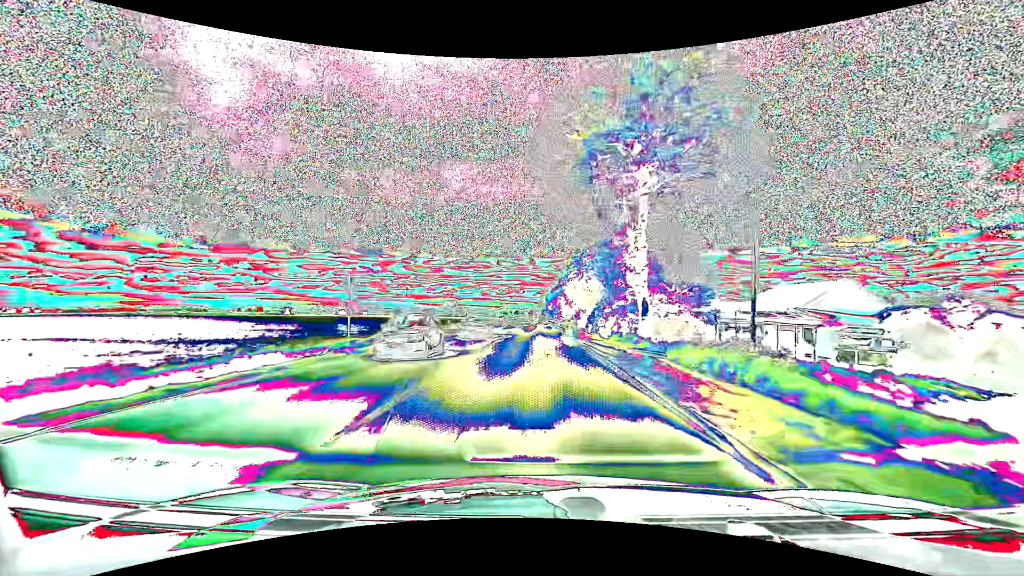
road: primary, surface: asphalt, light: Day
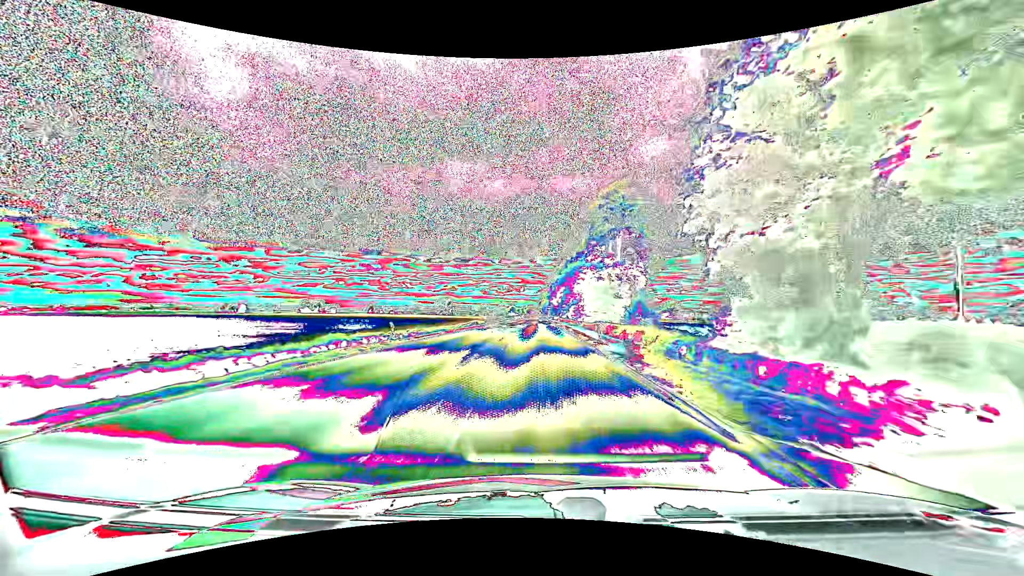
(+0.1, +65.3) m; 0°
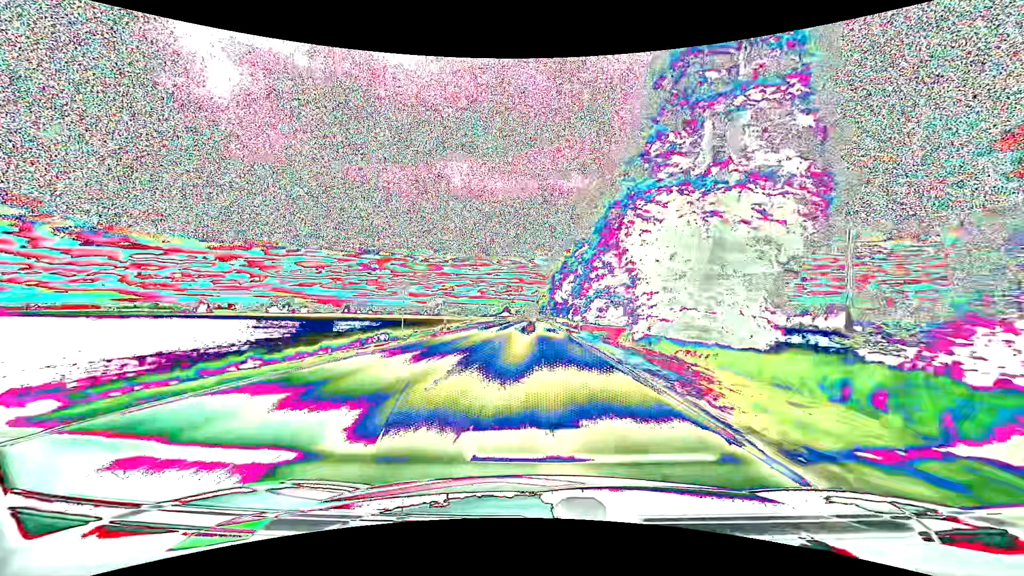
(0.0, +39.2) m; 0°
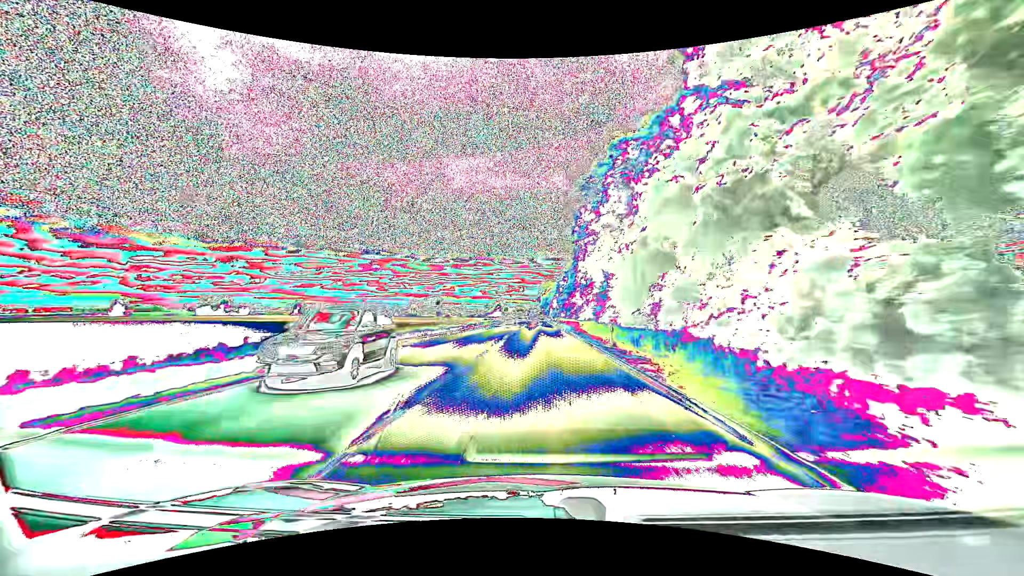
(-0.2, +65.6) m; 0°
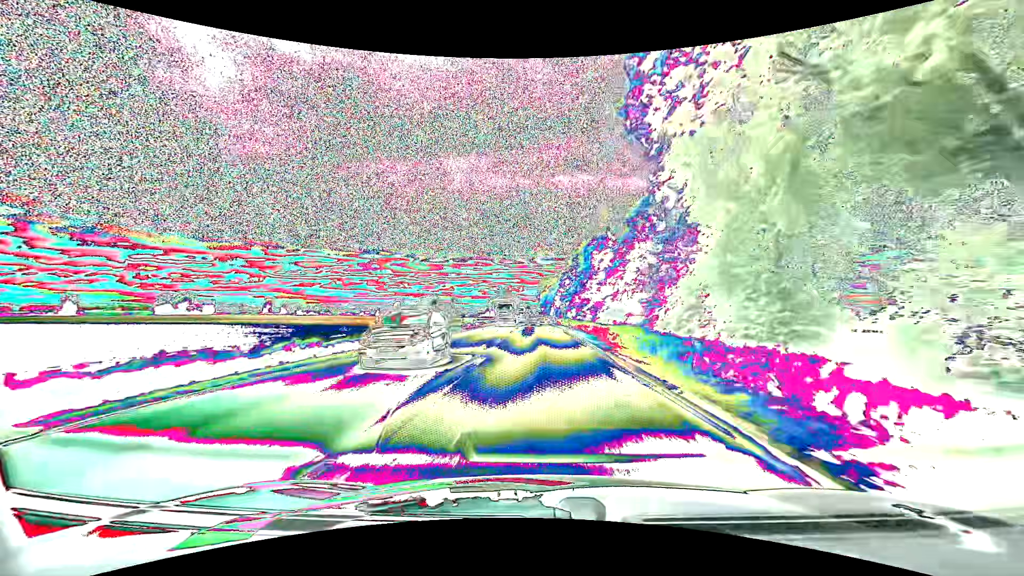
(+0.1, +26.3) m; 0°
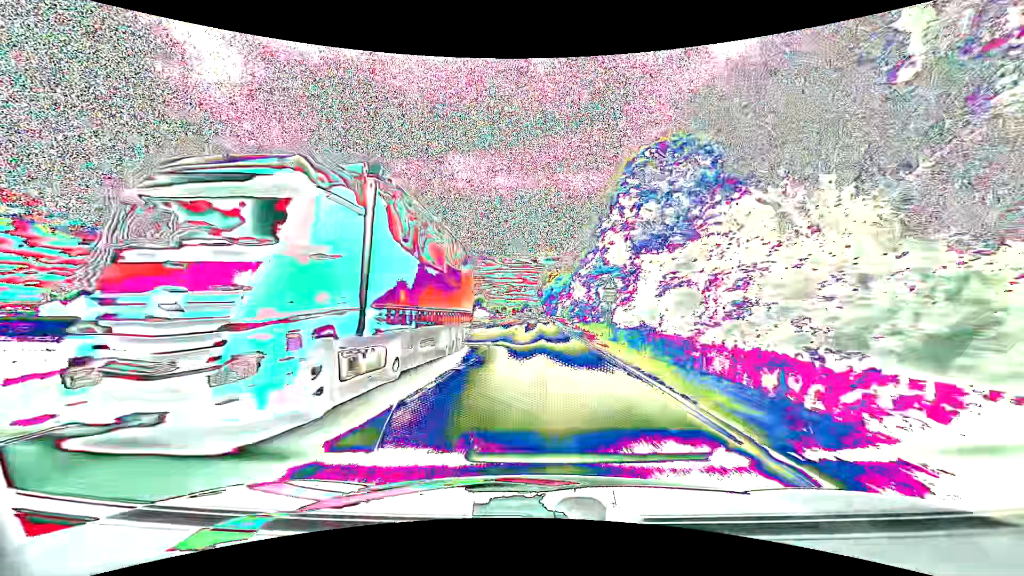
(+0.2, +53.0) m; 0°
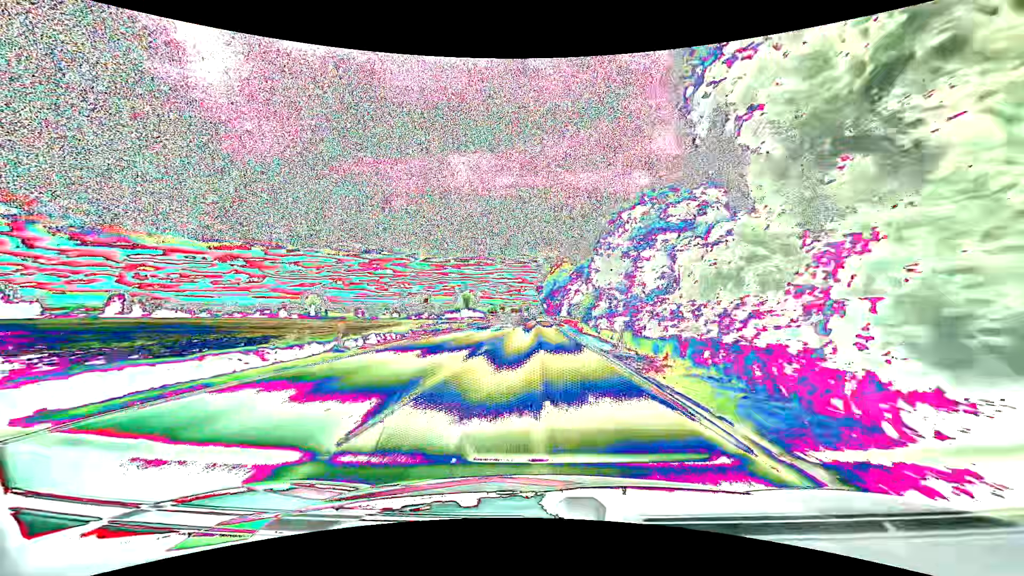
(+0.1, +26.8) m; 0°
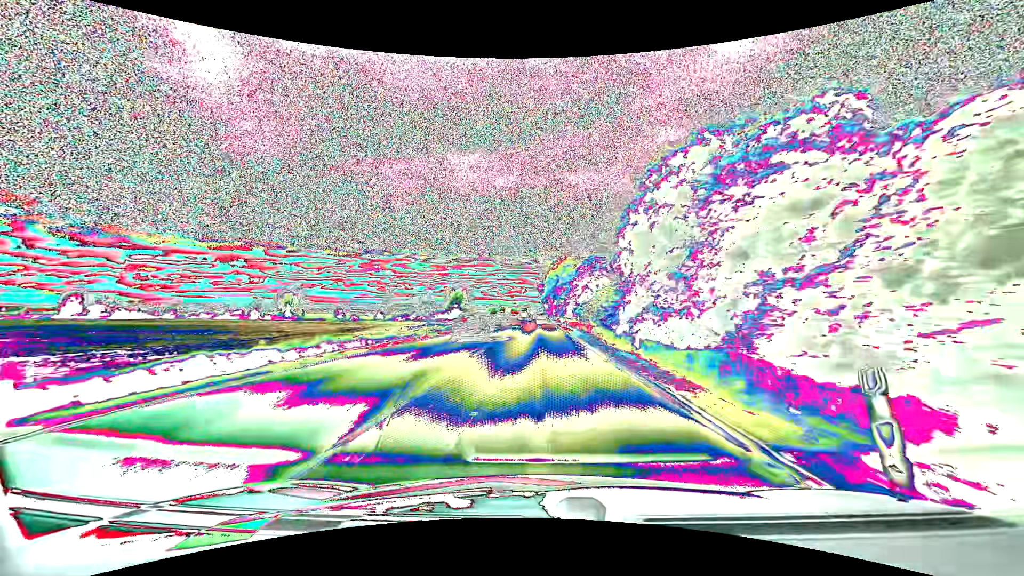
(-0.1, +13.4) m; 0°
(0, +10) (0, +20) (0, +30) (0, +40) (0, +50) (0, +60) (0, +70) (0, +80) (0, +90) (0, +100) m
